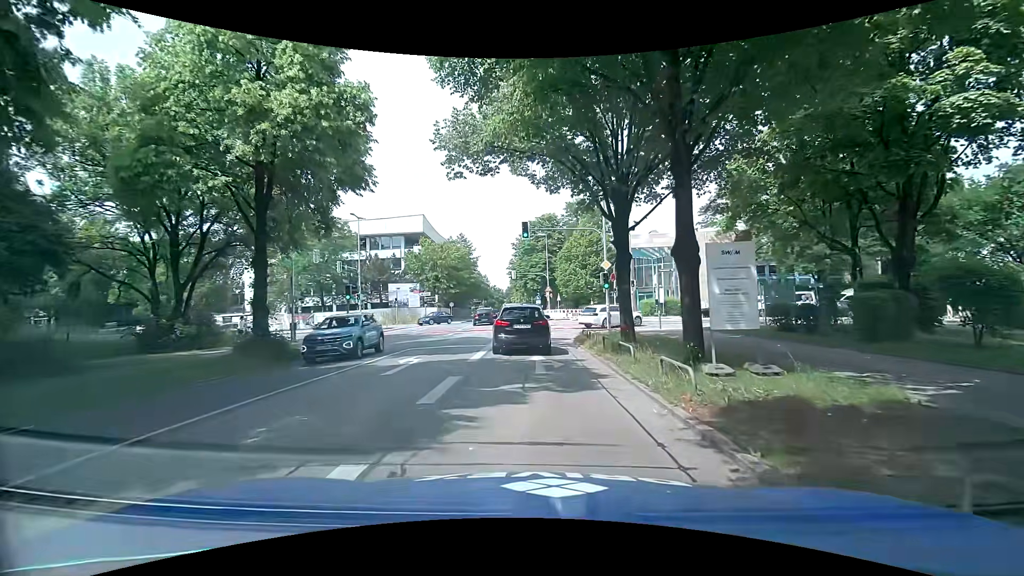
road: secondary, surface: asphalt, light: Day
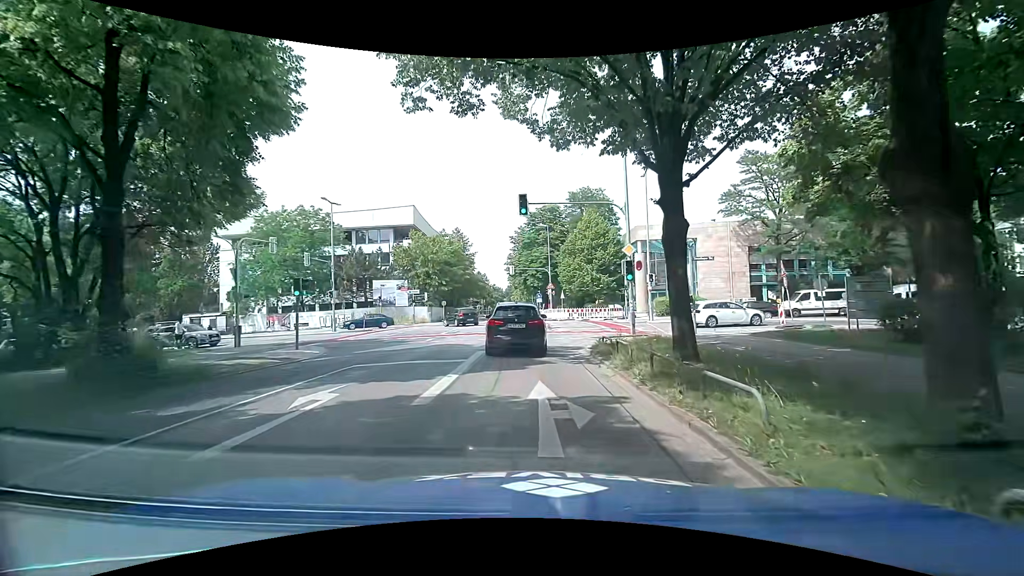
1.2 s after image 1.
(+0.1, +6.2) m; +1°
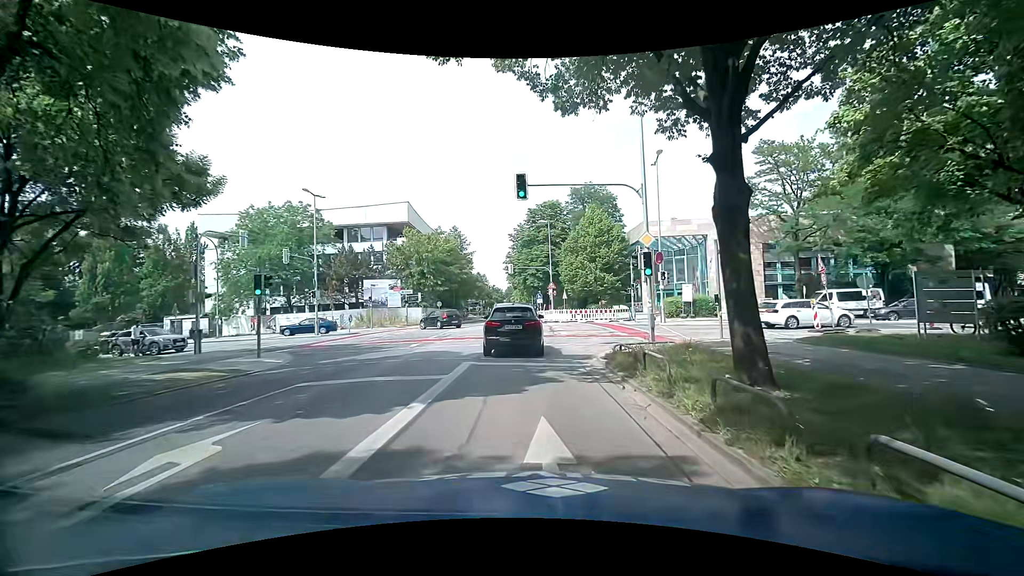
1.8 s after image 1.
(0.0, +3.1) m; -1°
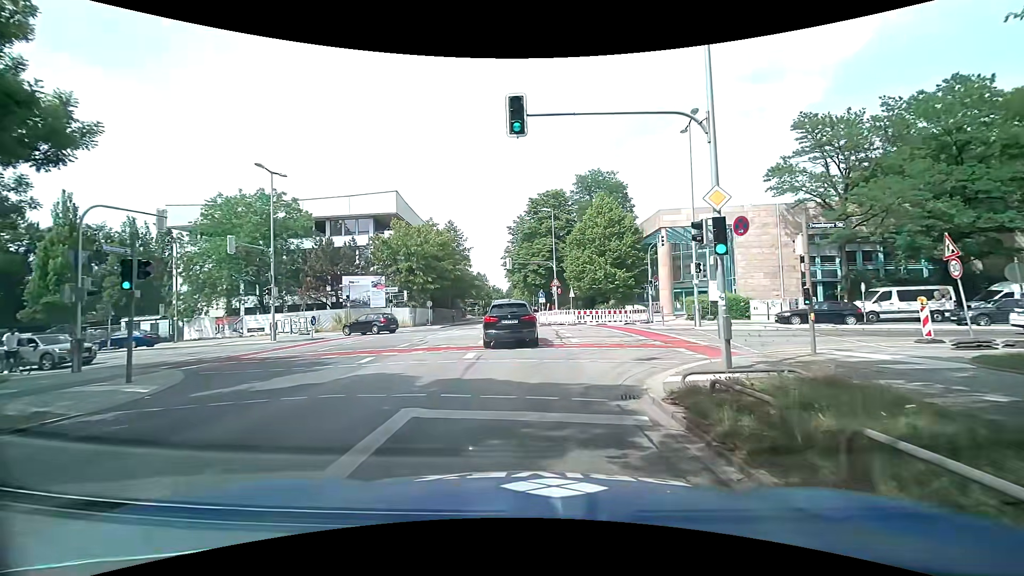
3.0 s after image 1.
(0.0, +6.3) m; -1°
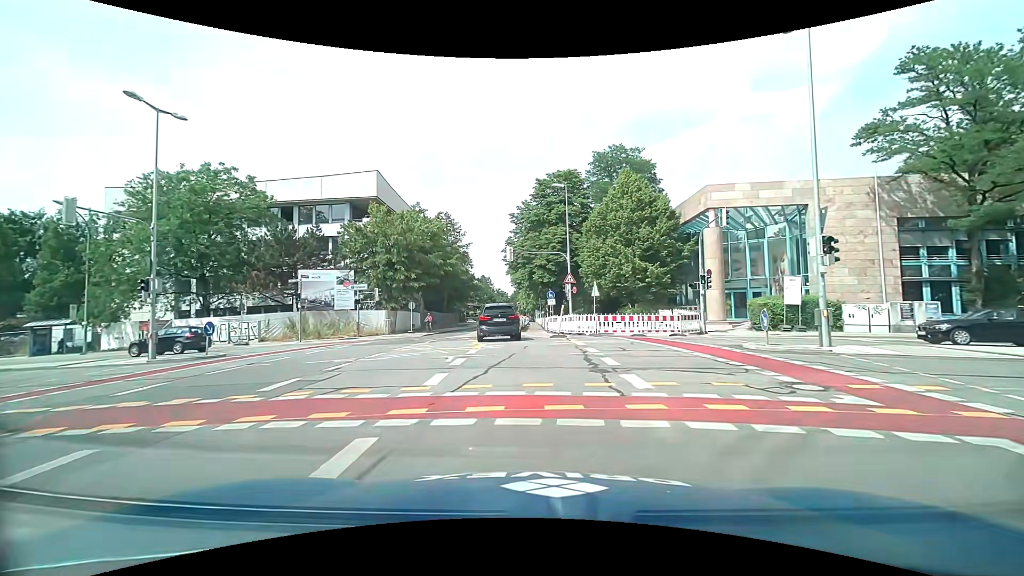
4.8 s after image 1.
(-0.1, +10.3) m; +1°
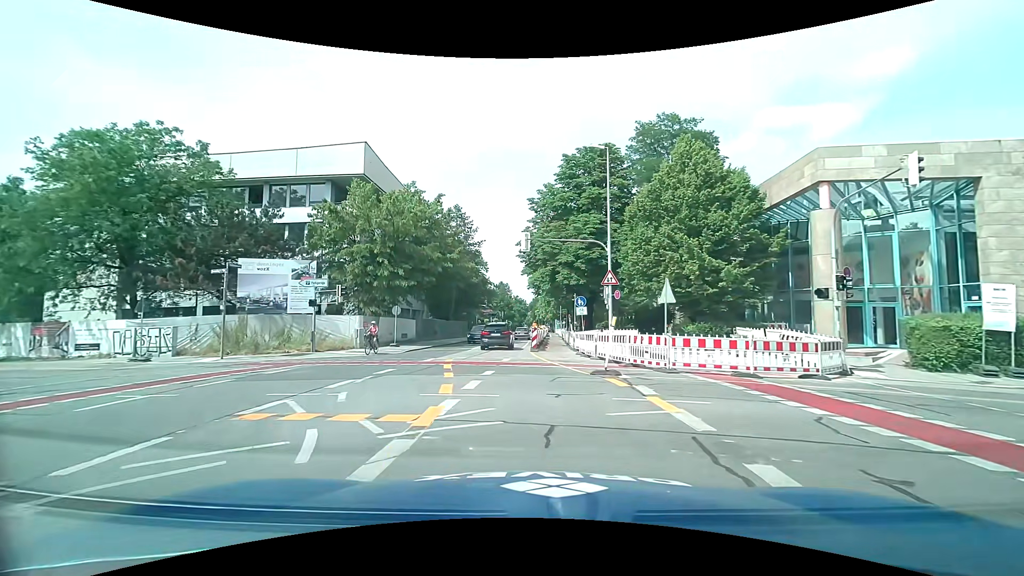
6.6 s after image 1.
(-0.4, +10.4) m; -4°
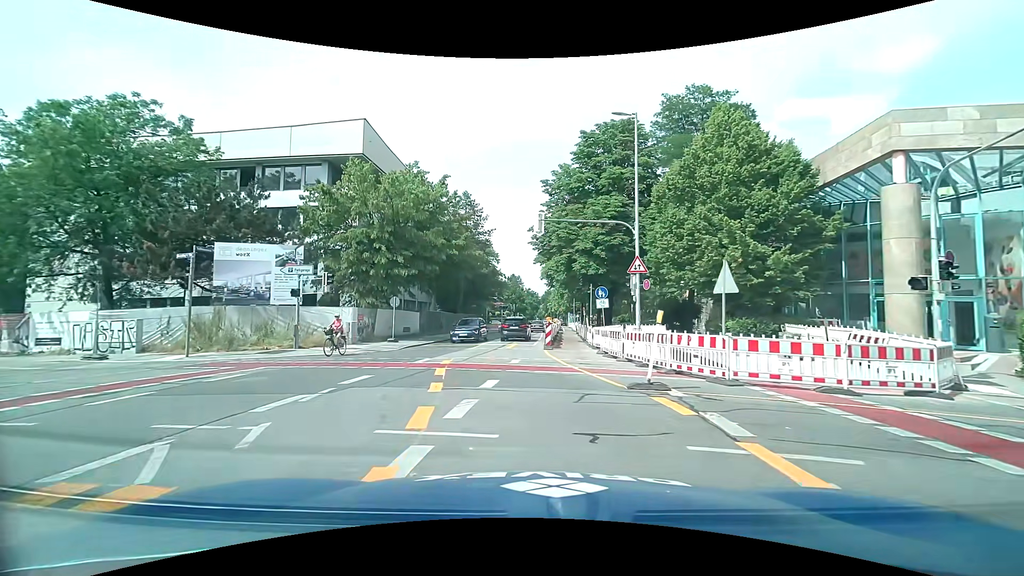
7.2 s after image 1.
(0.0, +3.4) m; -1°
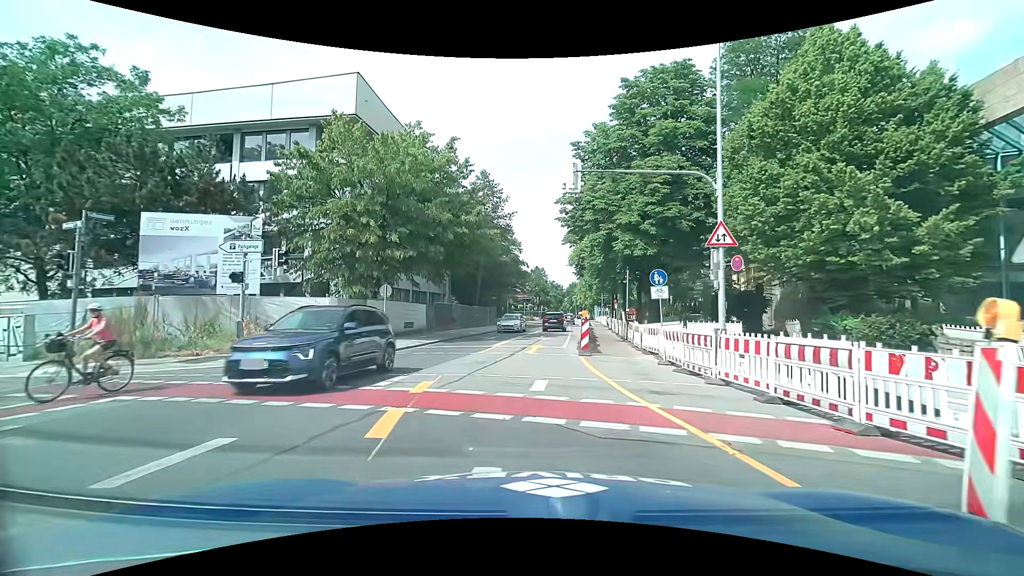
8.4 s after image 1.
(-0.2, +6.5) m; -3°
(0, +10) (0, +20) (+1, +30) (+2, +40) (+3, +50) (+4, +60) (+5, +70) (+6, +80) (+7, +90) (+8, +100) m
